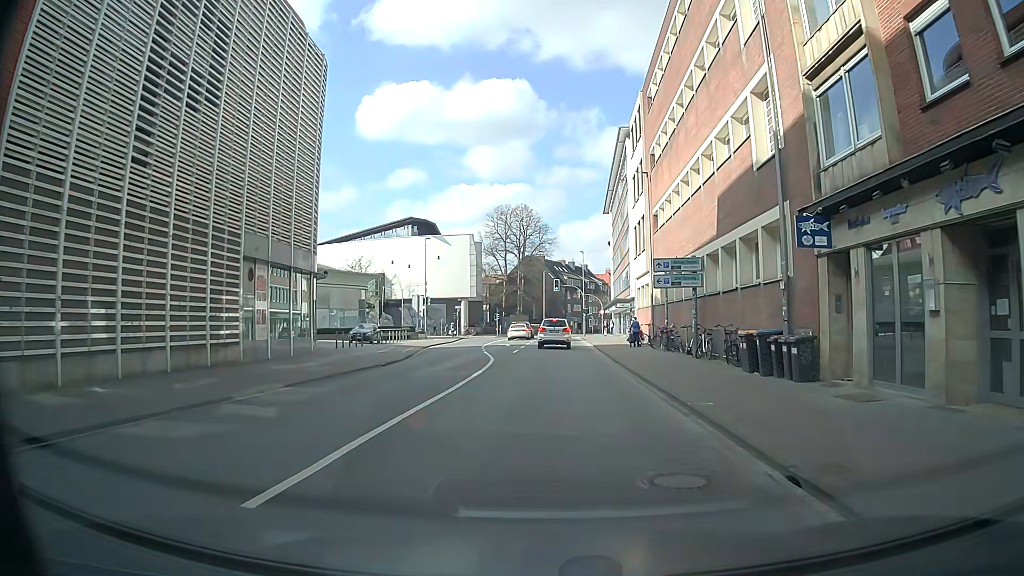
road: secondary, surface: asphalt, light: Day
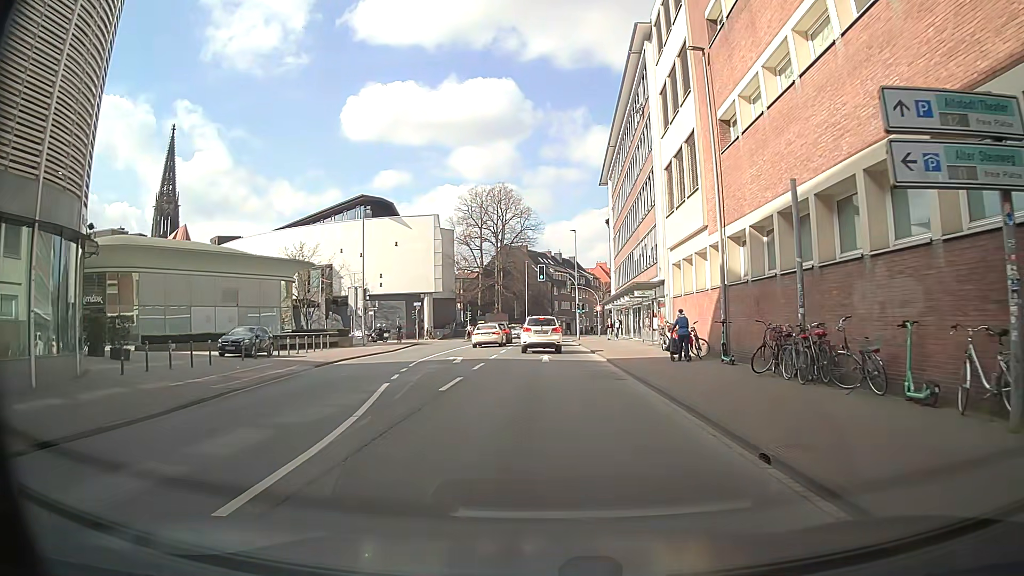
(+0.1, +18.8) m; +1°
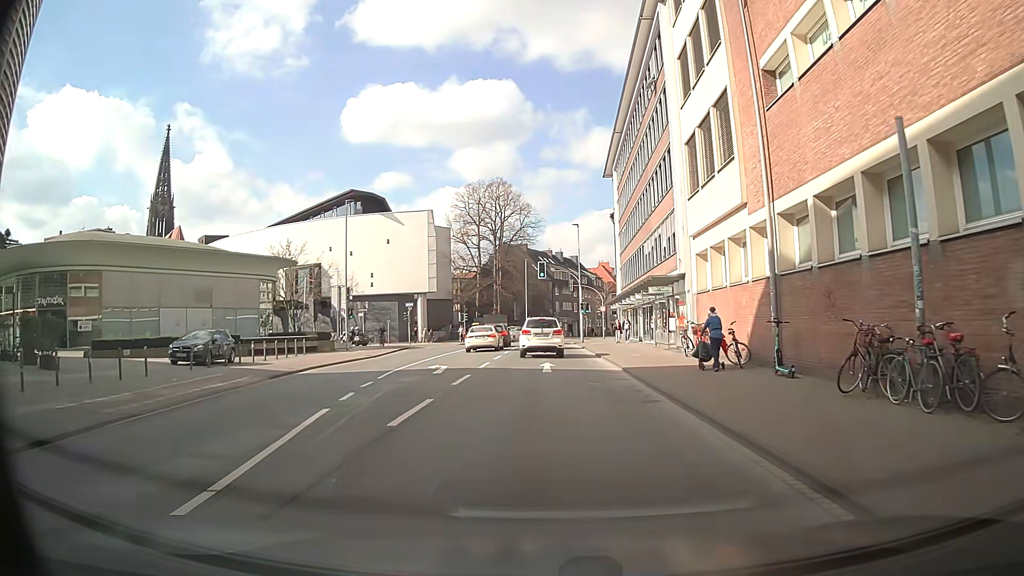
(0.0, +4.6) m; 0°
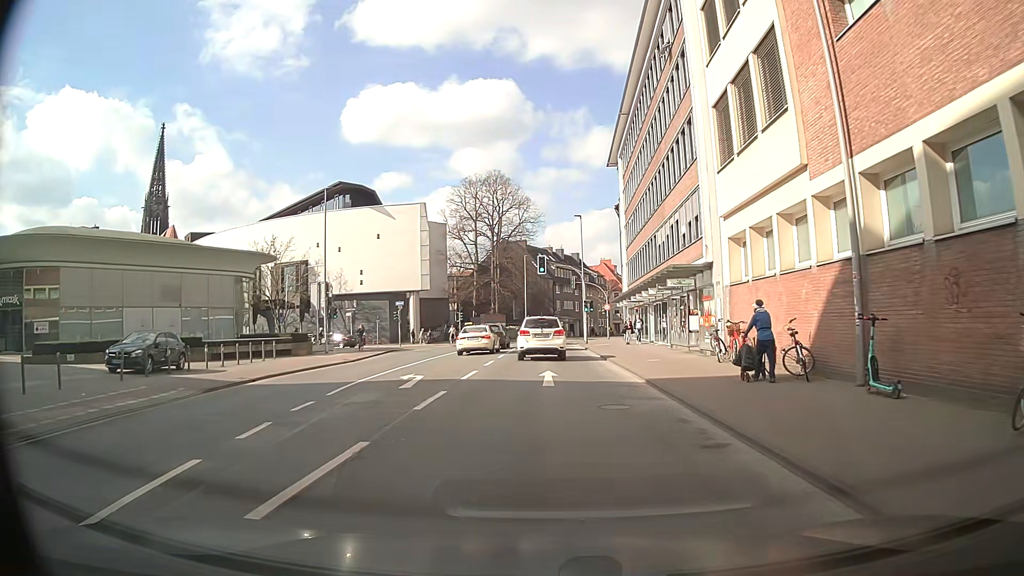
(0.0, +4.6) m; 0°
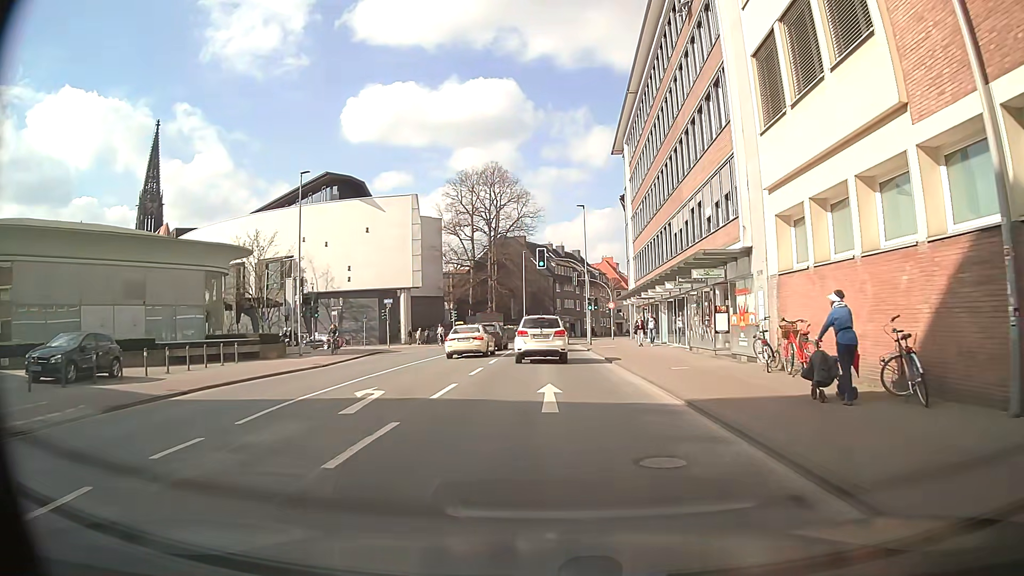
(0.0, +4.5) m; 0°
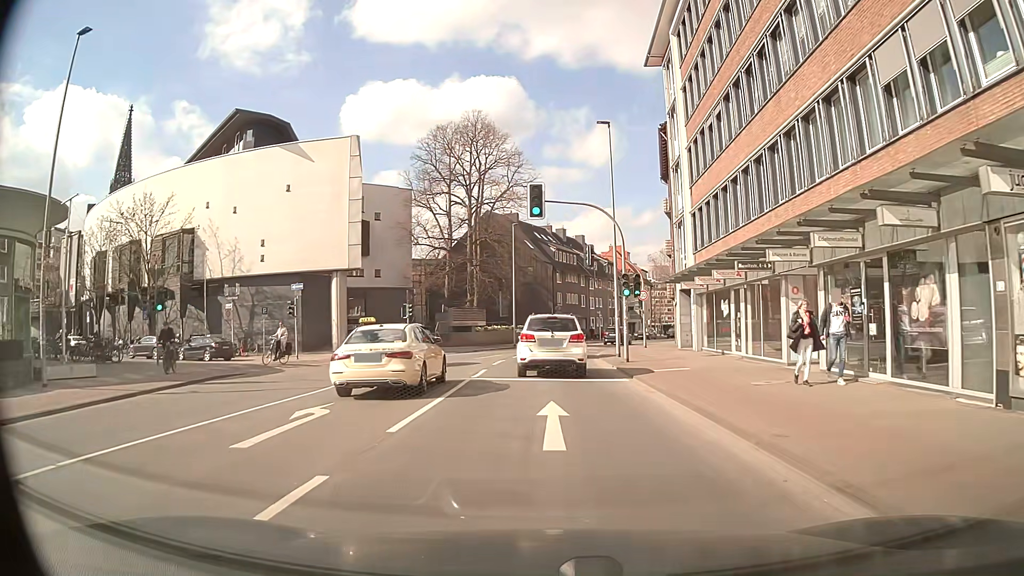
(+0.2, +21.3) m; -1°
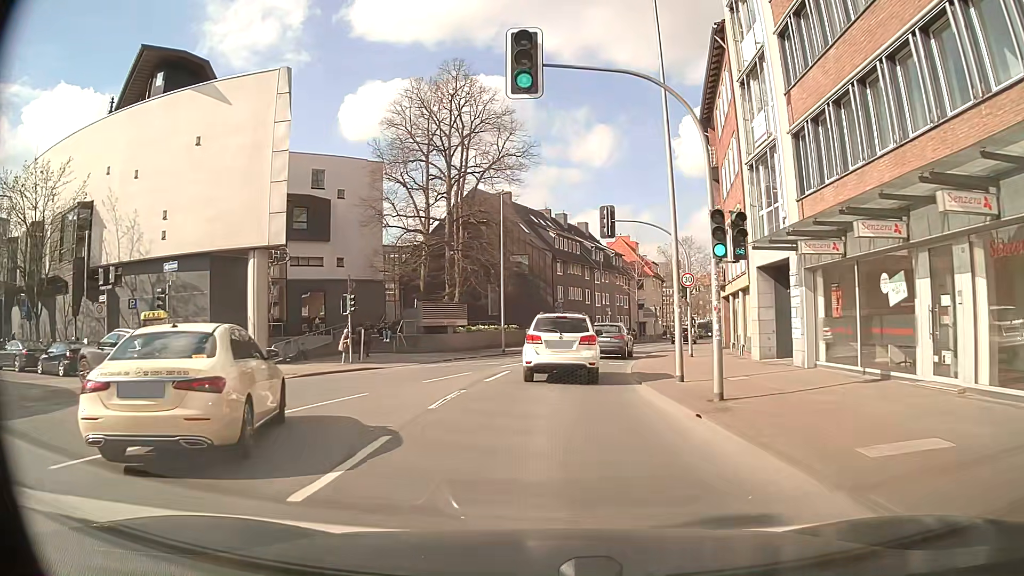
(+0.5, +13.5) m; +2°
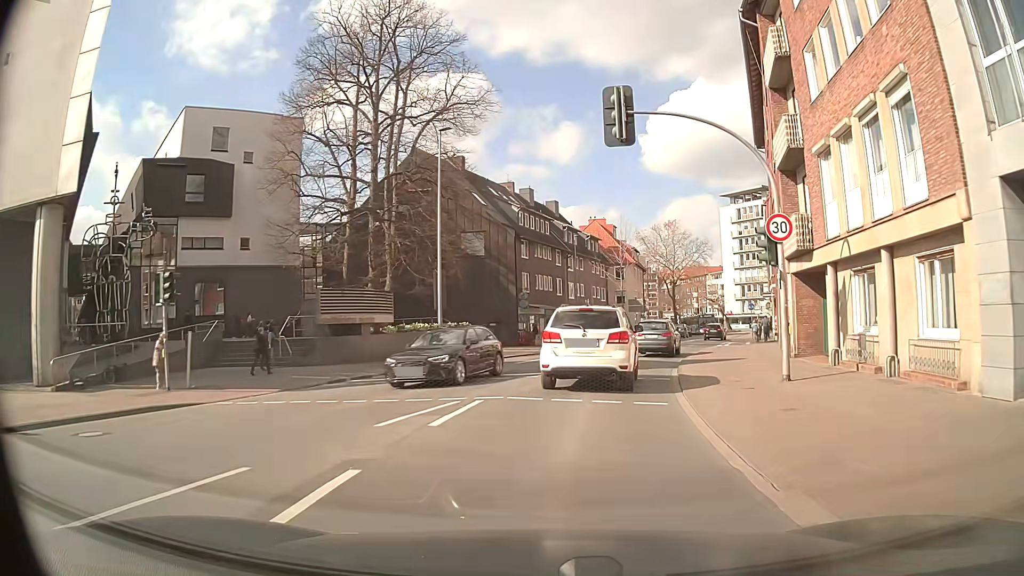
(+0.1, +14.3) m; +2°
(0, +10) (+2, +20) (+5, +30) (+8, +39) (+11, +48) (+15, +58) (+18, +67) (+21, +77) (+25, +86) (+29, +95) m
